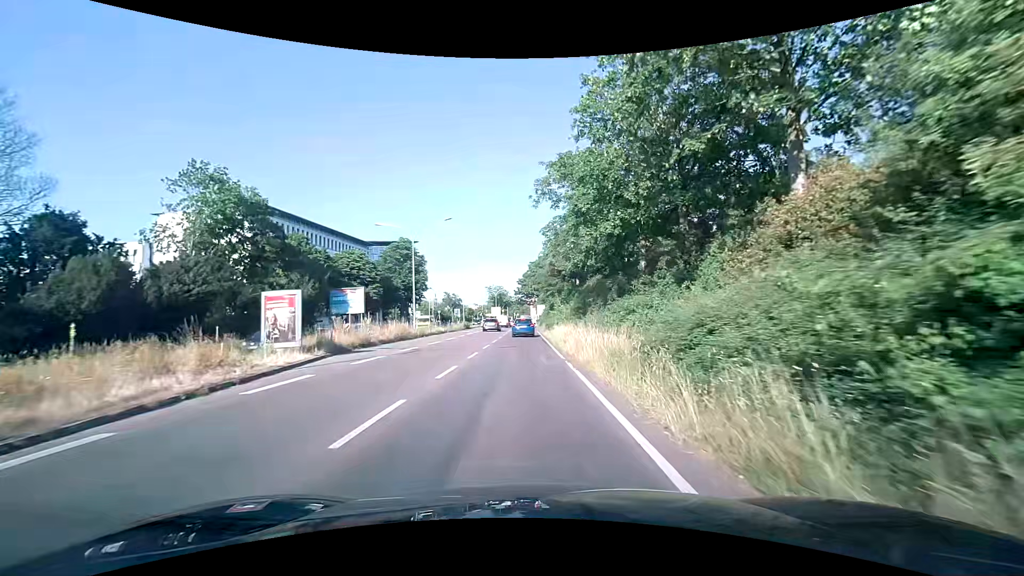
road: trunk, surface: asphalt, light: Day
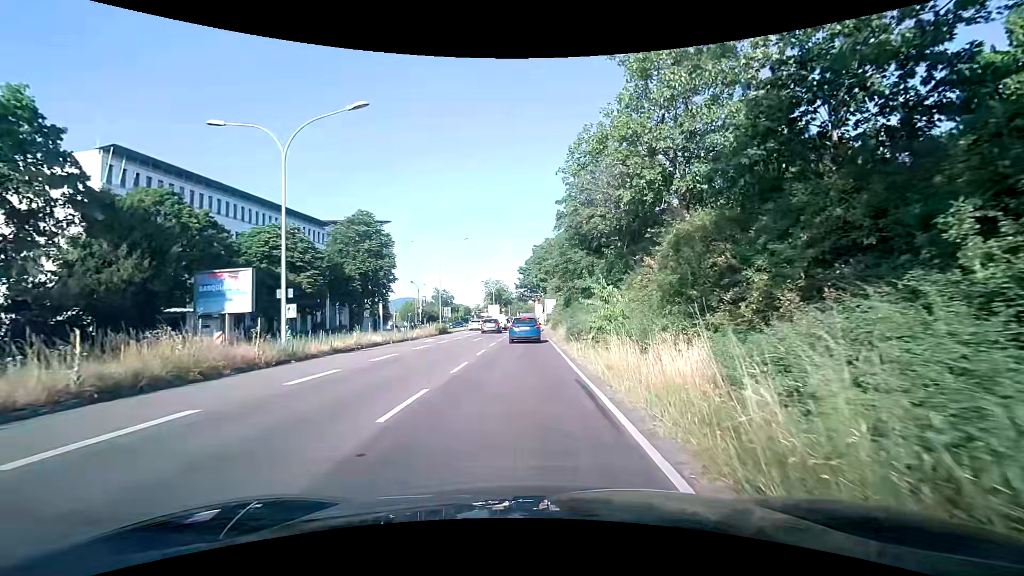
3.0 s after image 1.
(-0.2, +22.6) m; 0°
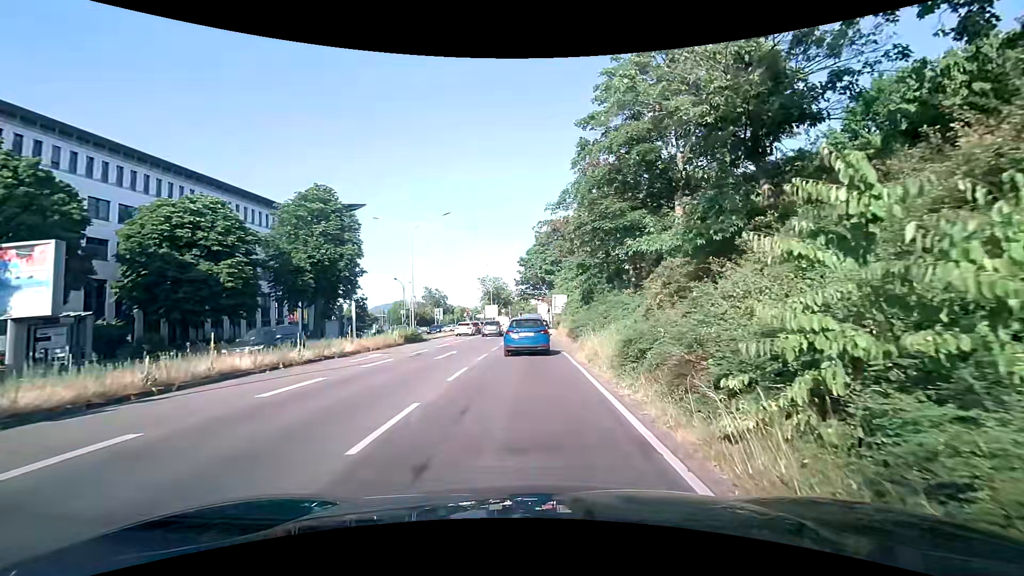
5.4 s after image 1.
(-0.1, +13.5) m; 0°
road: primary
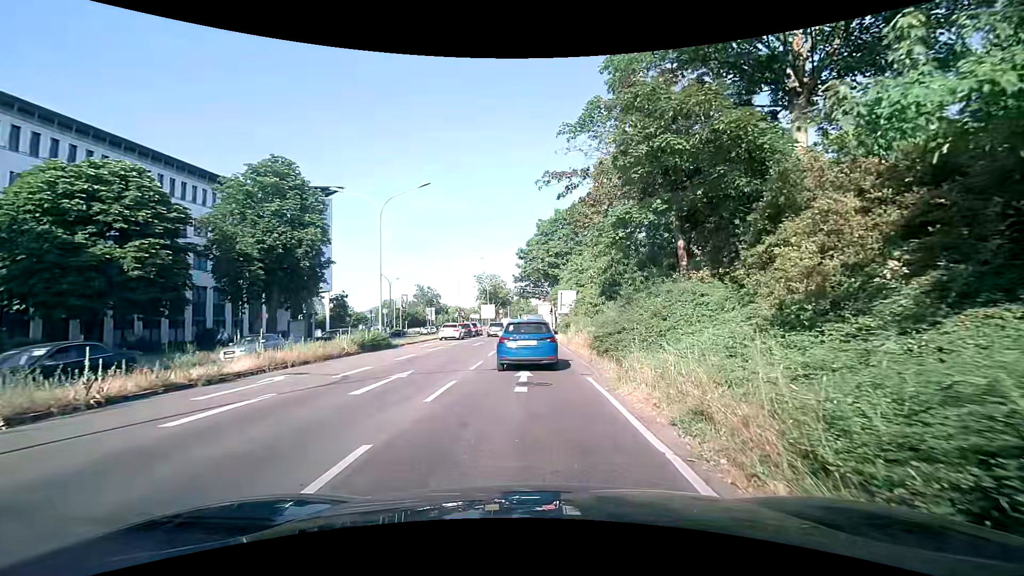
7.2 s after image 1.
(0.0, +8.7) m; 0°
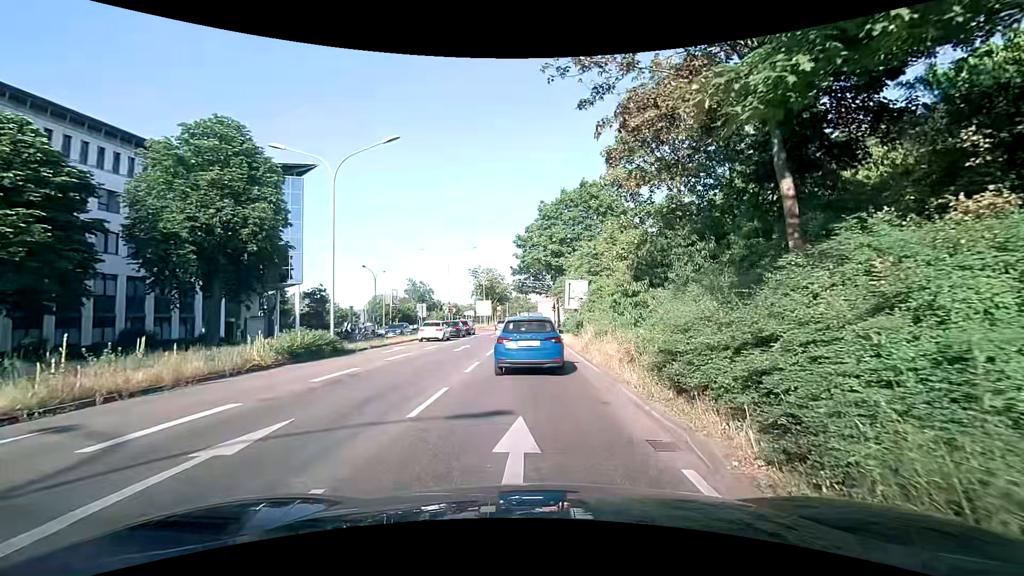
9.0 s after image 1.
(-0.1, +7.4) m; 0°
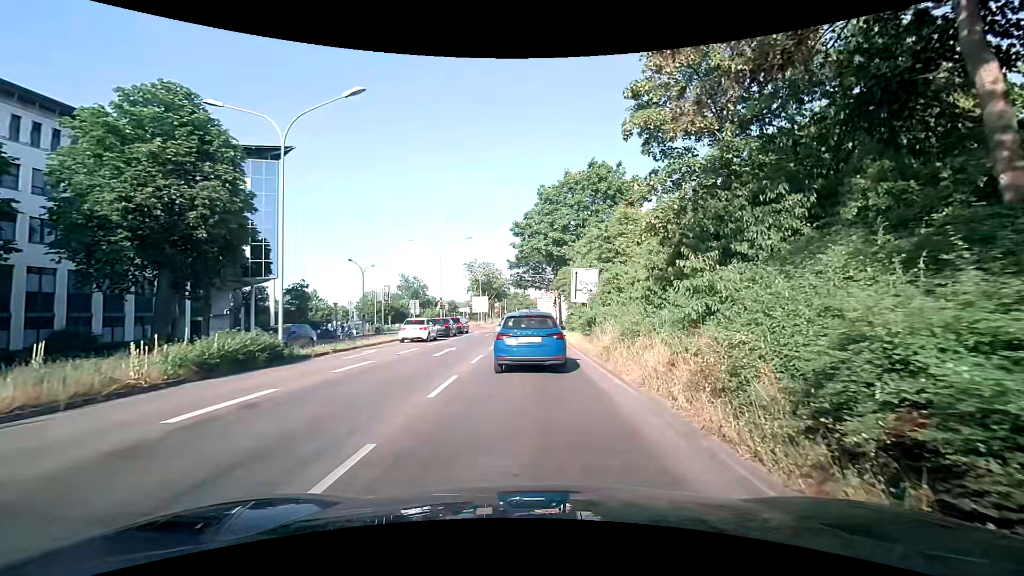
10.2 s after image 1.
(-0.1, +4.8) m; 0°
(0, +10) (0, +20) (0, +30) (-1, +40) (-2, +50) (-3, +60) (-3, +70) (-3, +80) (-3, +90) (-3, +100) m
